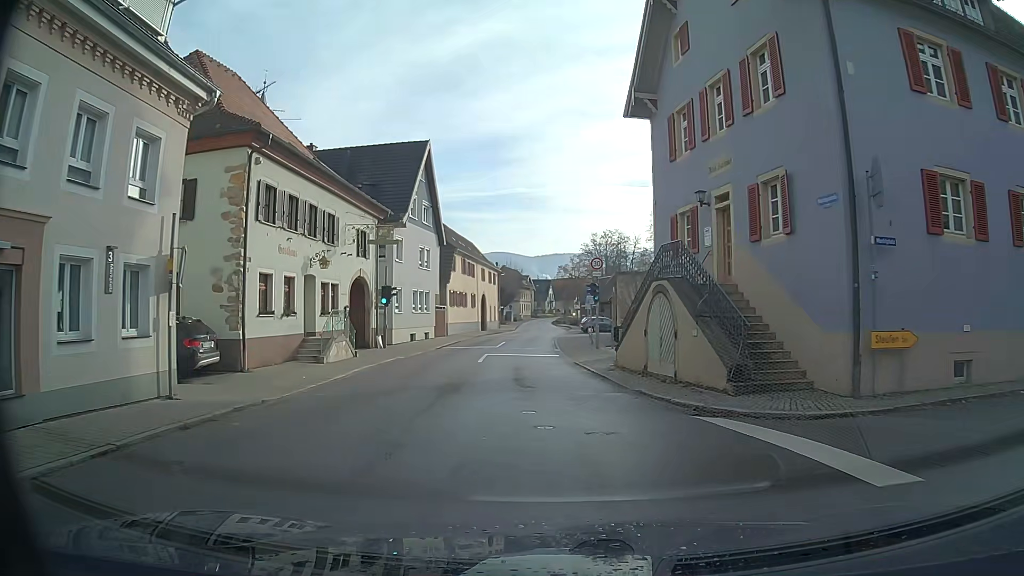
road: secondary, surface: asphalt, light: Day
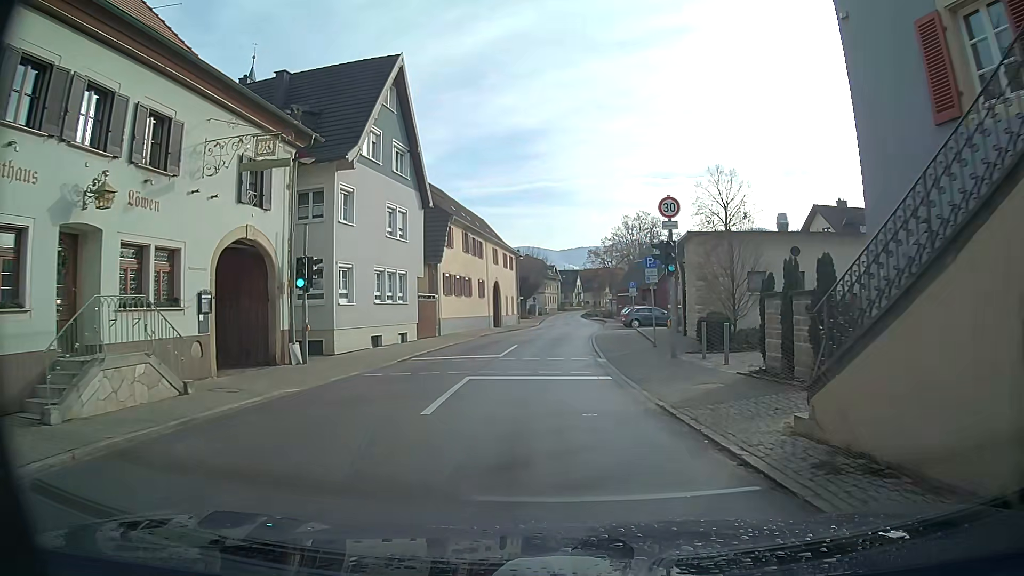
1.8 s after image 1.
(-0.2, +13.9) m; -1°
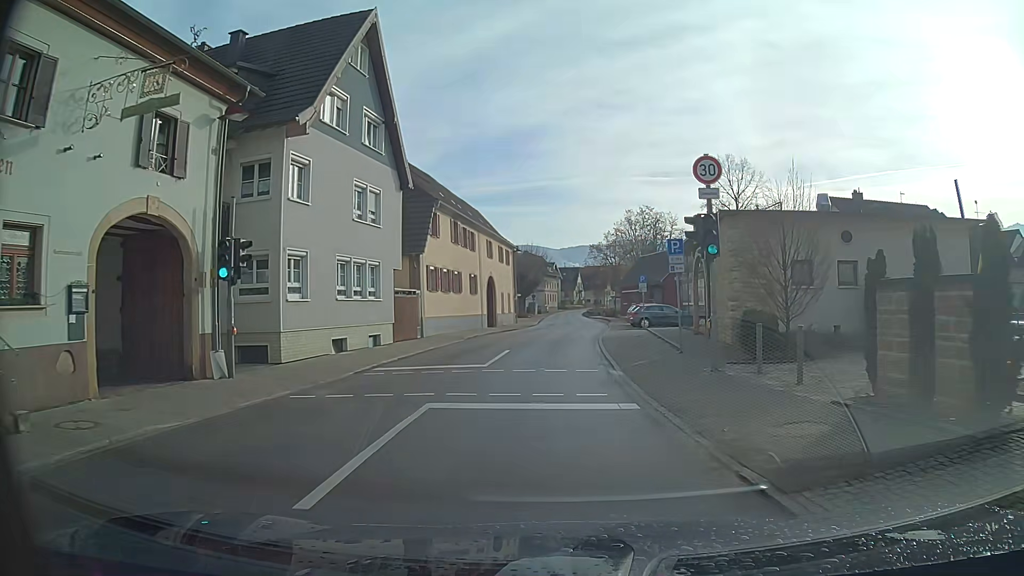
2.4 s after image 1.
(0.0, +4.6) m; 0°
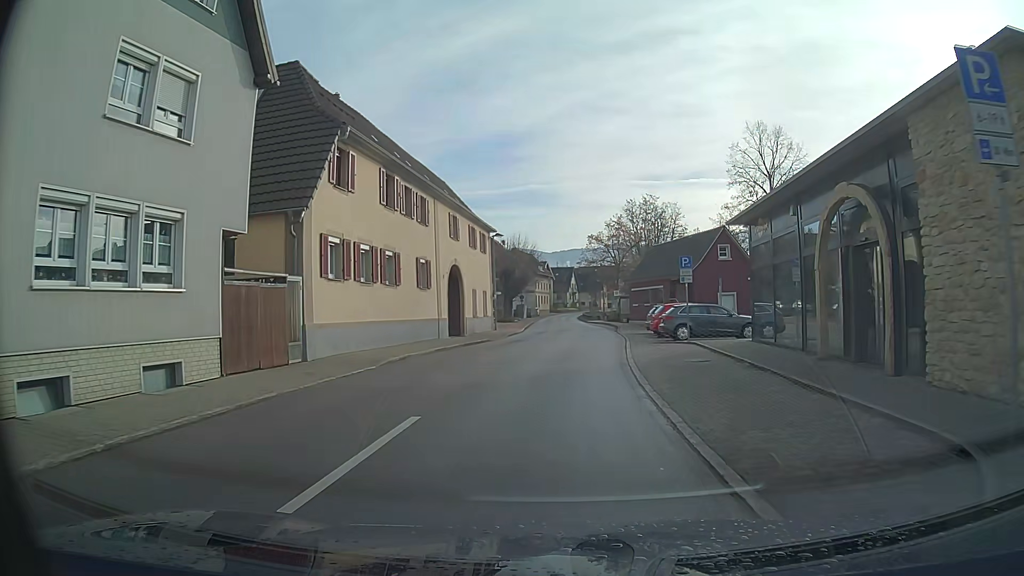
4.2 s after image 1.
(+0.1, +13.8) m; +1°
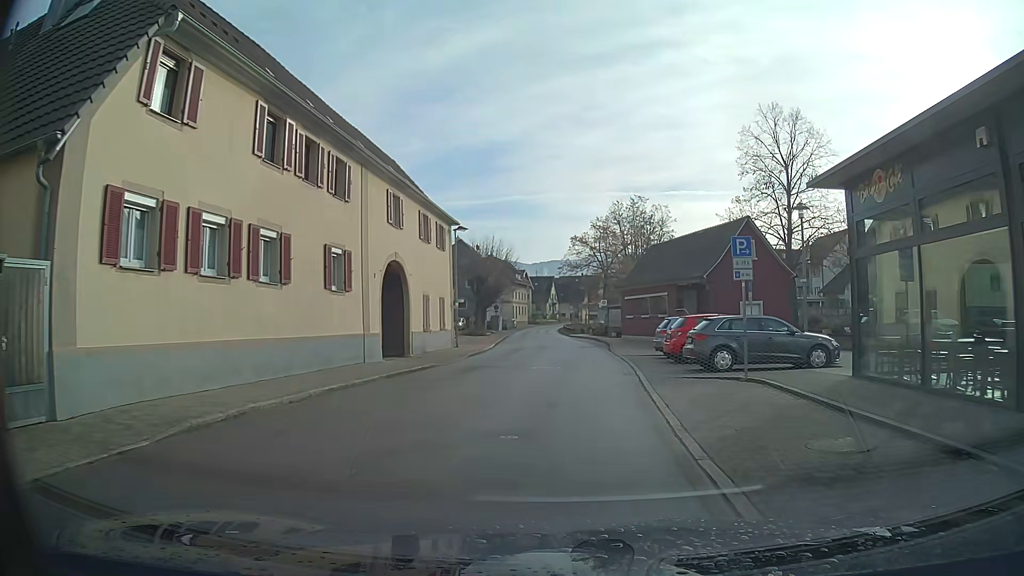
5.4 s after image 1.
(+0.2, +9.0) m; +2°
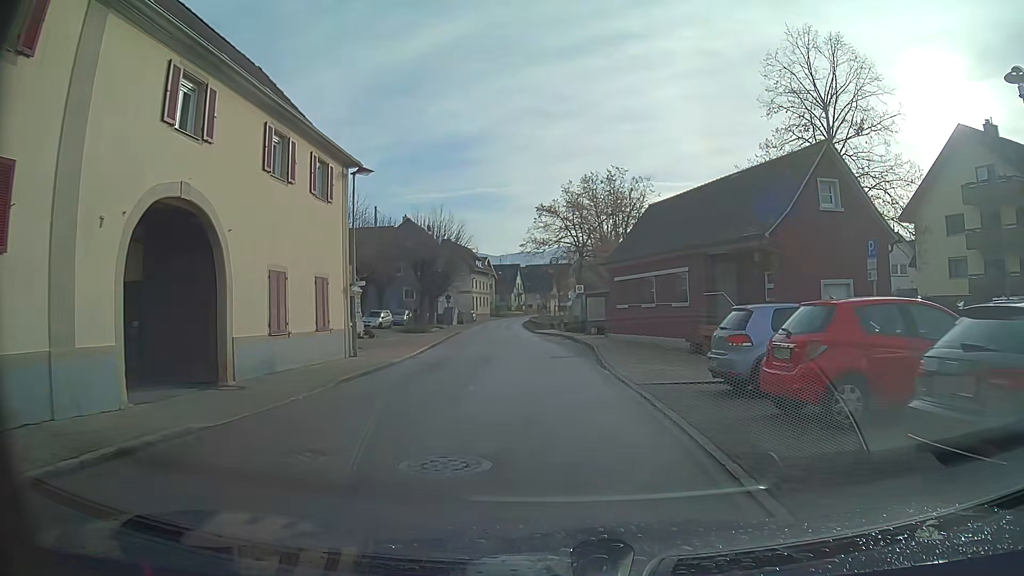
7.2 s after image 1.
(+0.3, +13.3) m; +2°
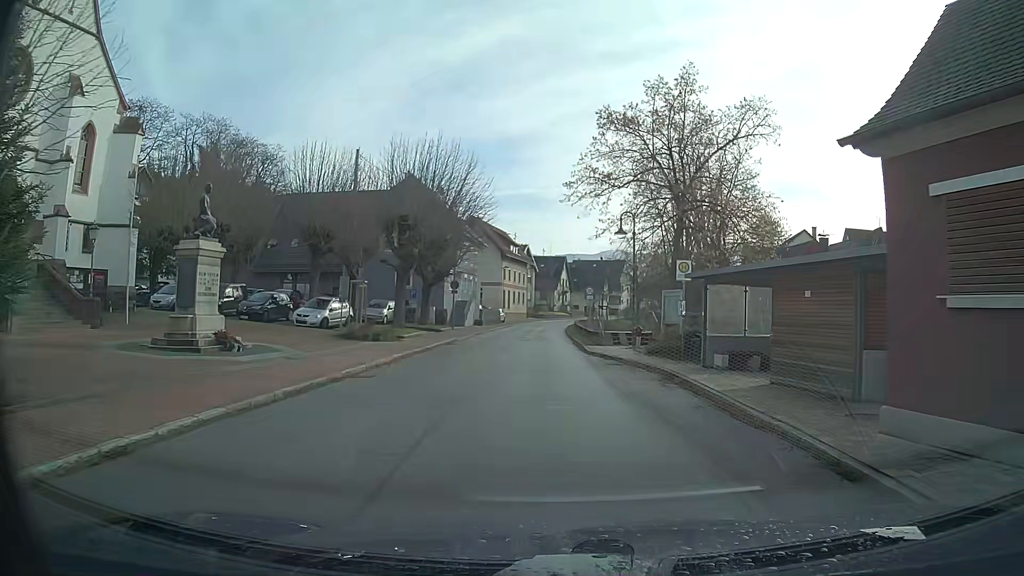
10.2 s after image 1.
(-1.0, +22.4) m; -4°
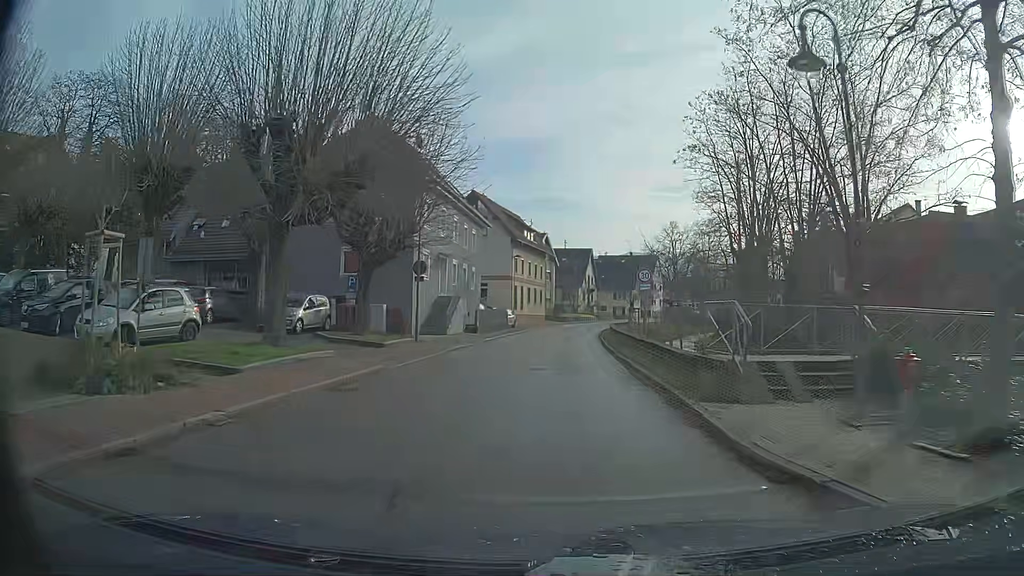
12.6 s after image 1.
(-0.3, +18.0) m; -1°
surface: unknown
